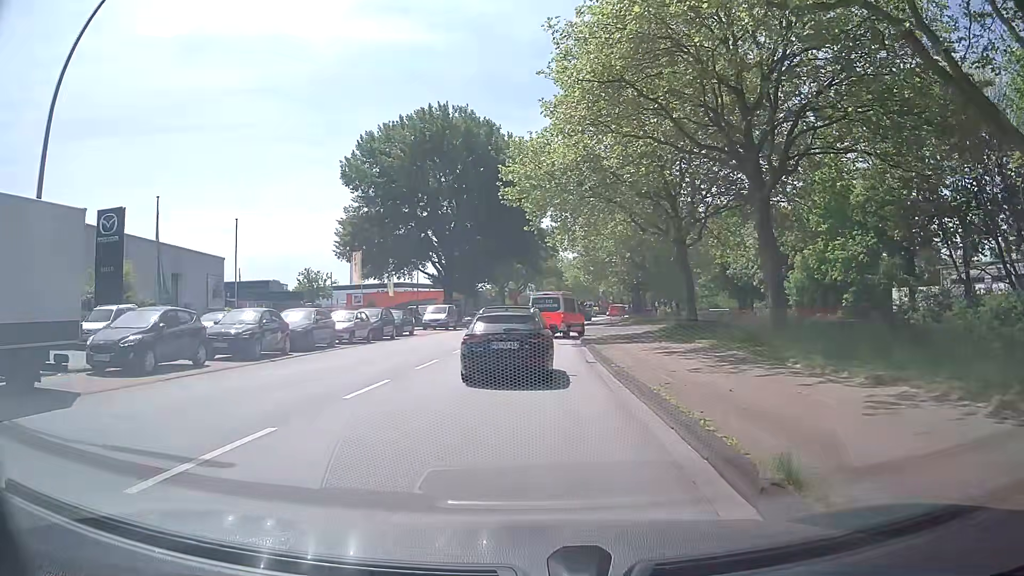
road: secondary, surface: asphalt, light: Day
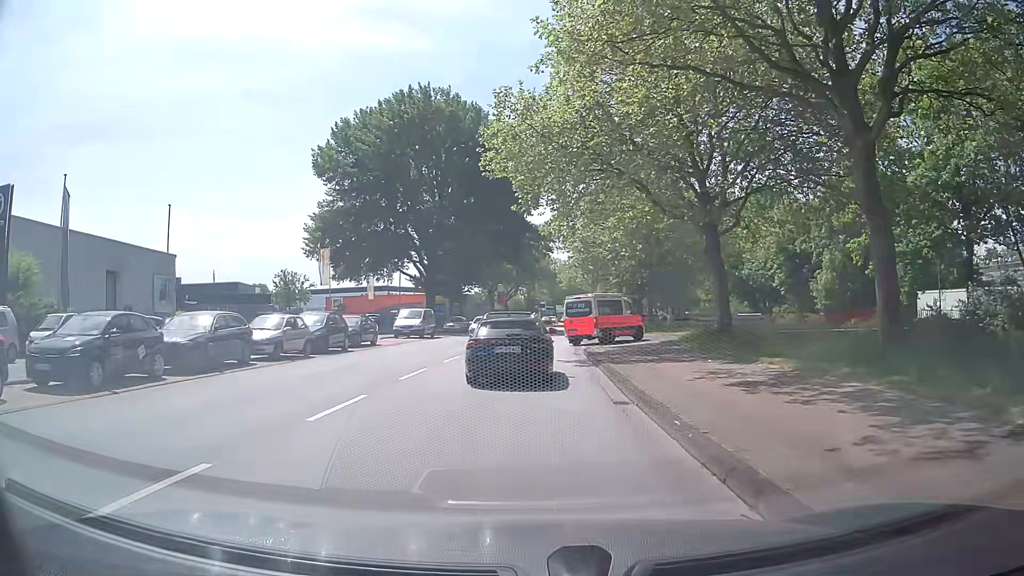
(+0.2, +7.7) m; +2°
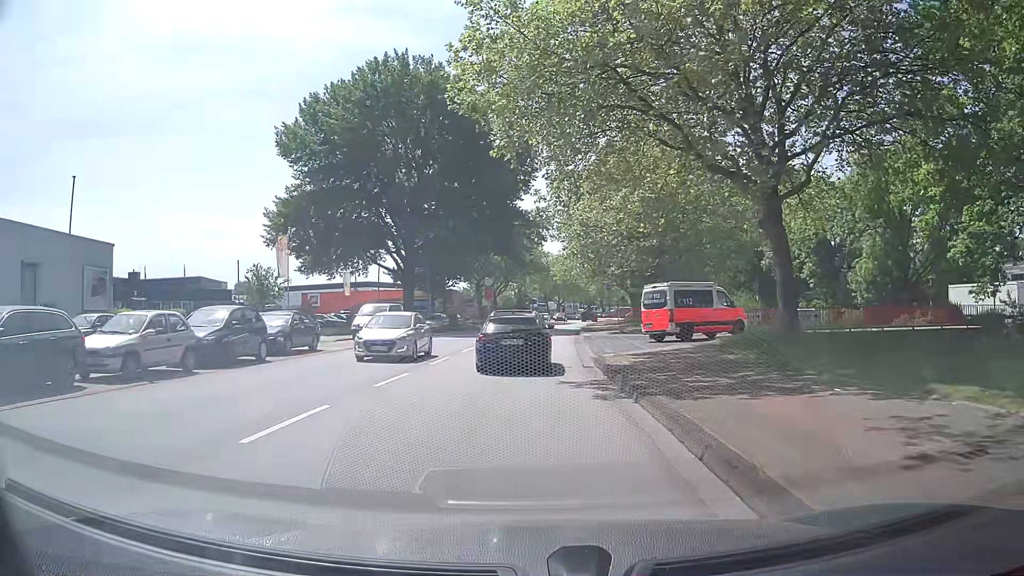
(0.0, +8.1) m; +1°
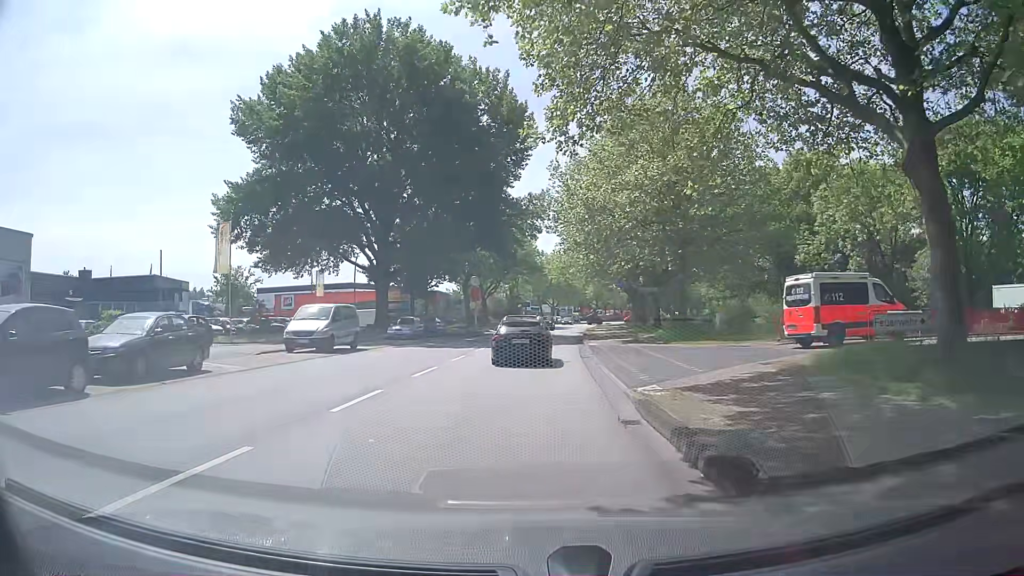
(0.0, +8.9) m; +1°
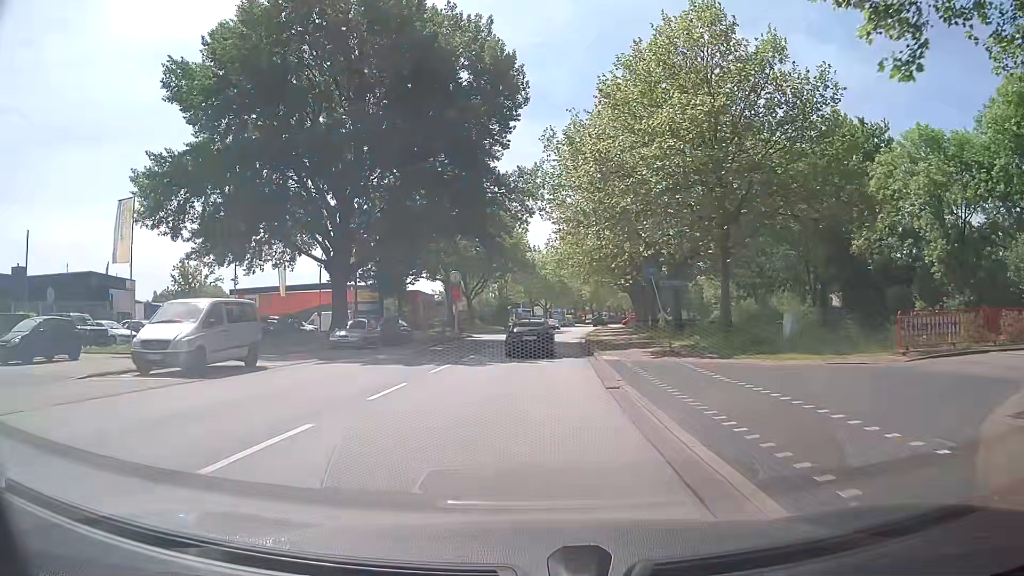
(0.0, +10.5) m; 0°
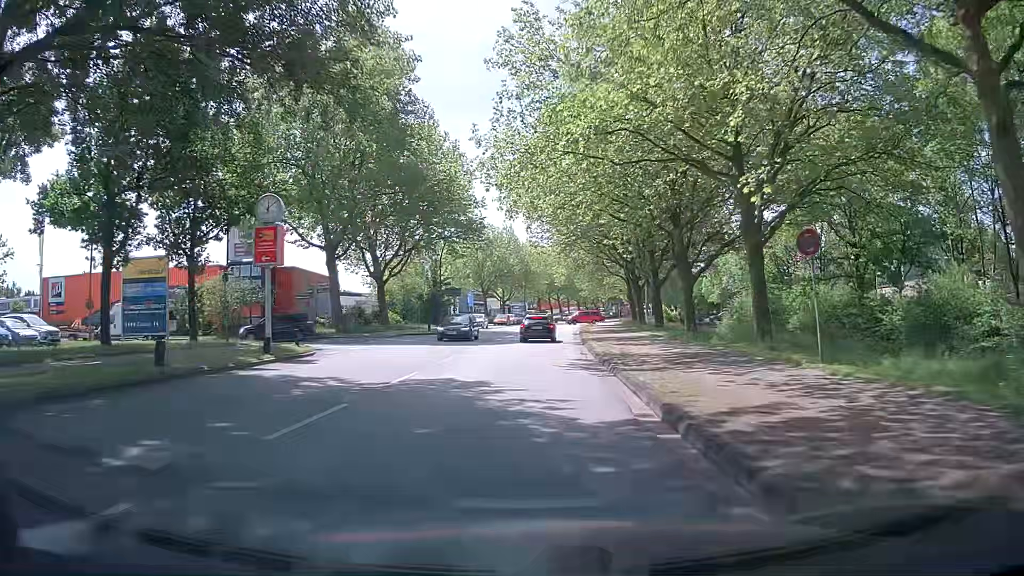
(+1.4, +34.7) m; +4°
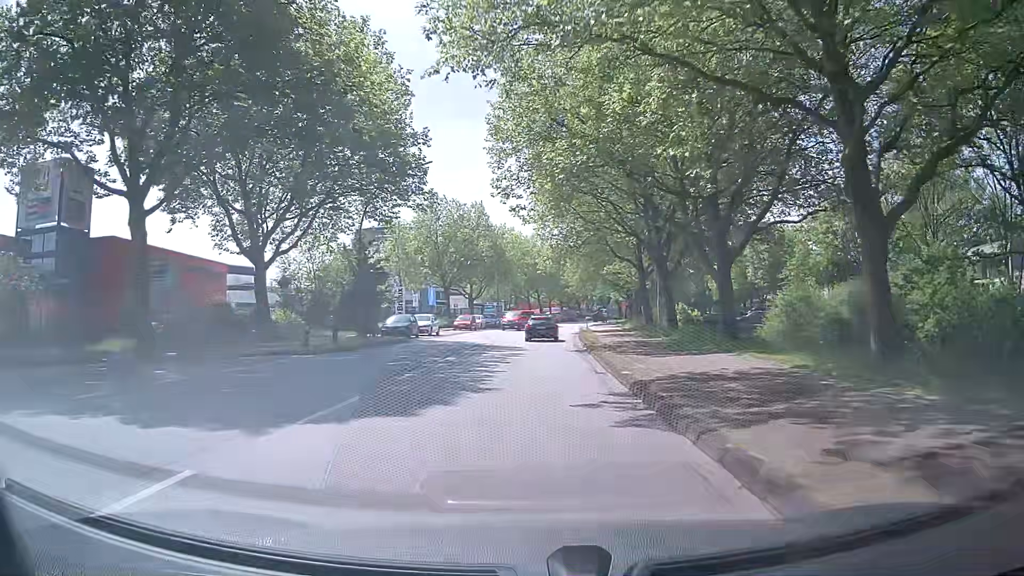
(+0.4, +23.0) m; +2°
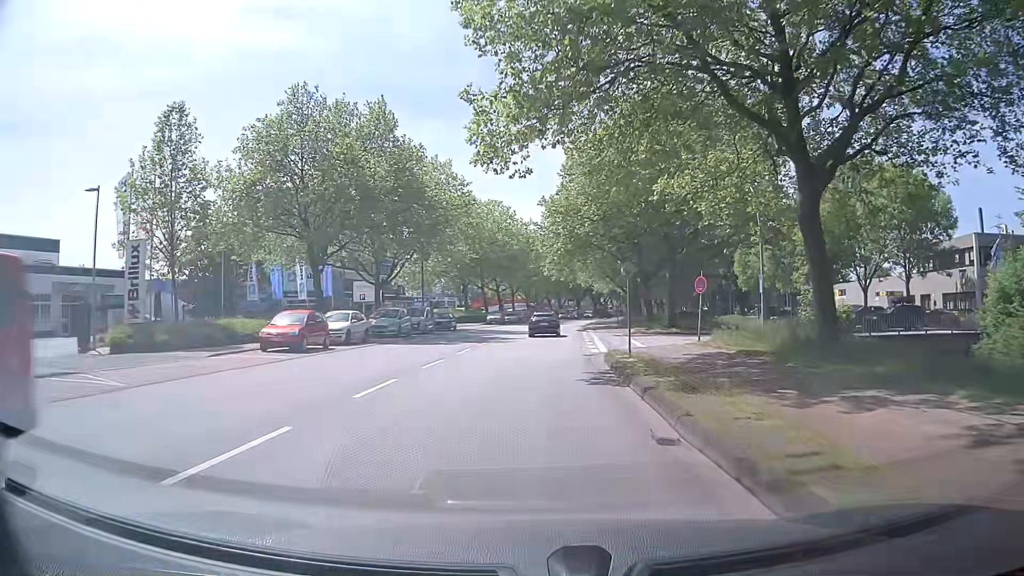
(+1.3, +39.5) m; +3°
(0, +10) (0, +20) (+1, +30) (+1, +40) (+2, +50) (+3, +60) (+4, +70) (+5, +80) (+6, +90) (+8, +100) m
